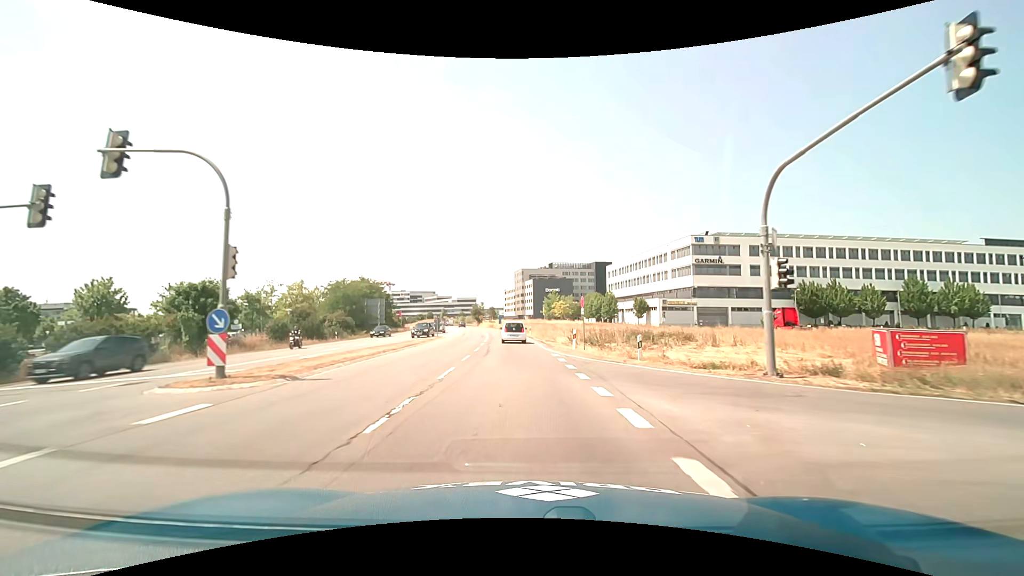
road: primary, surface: asphalt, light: Day
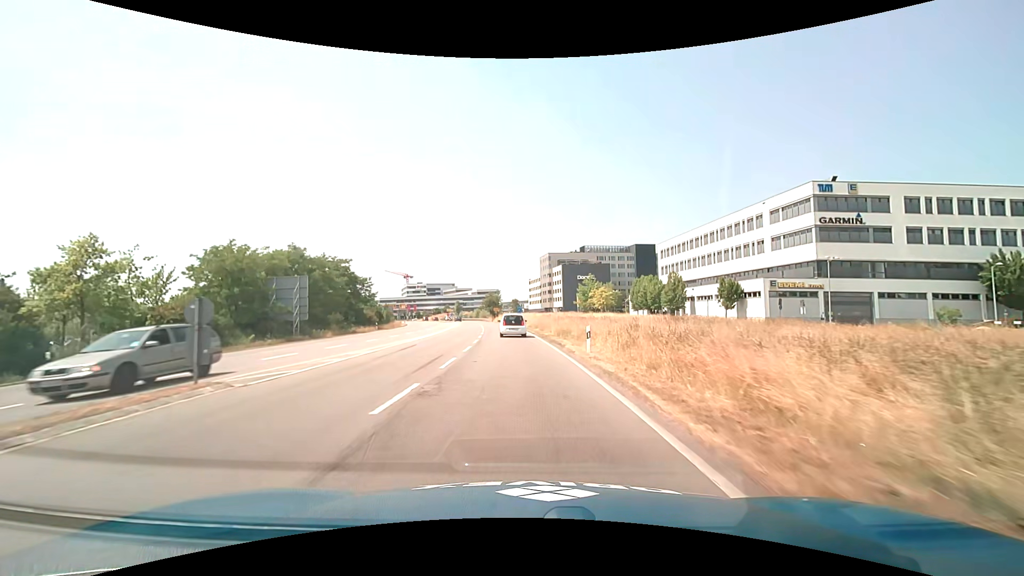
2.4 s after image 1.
(-1.0, +35.4) m; -3°
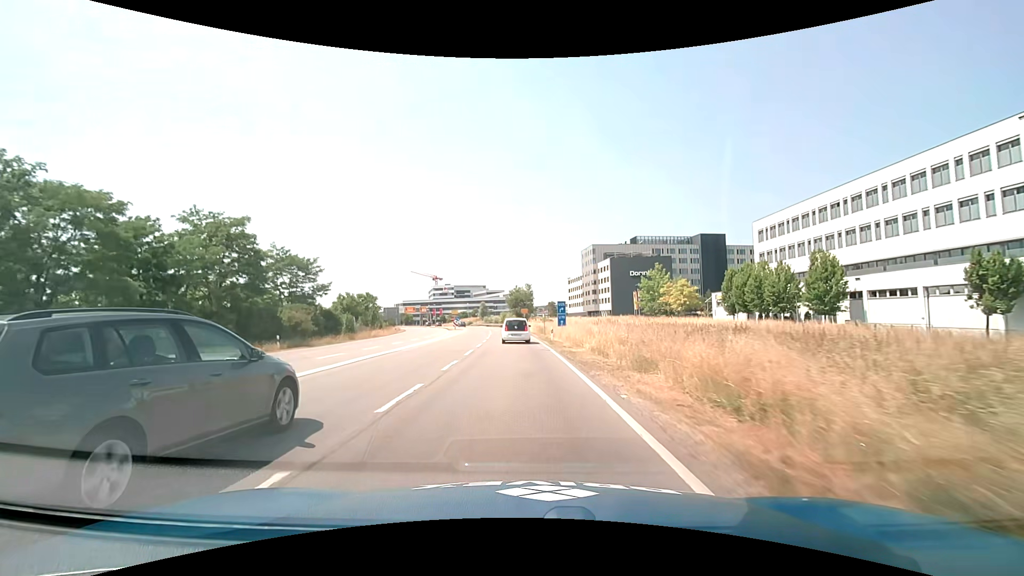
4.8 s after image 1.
(-1.1, +35.6) m; -4°
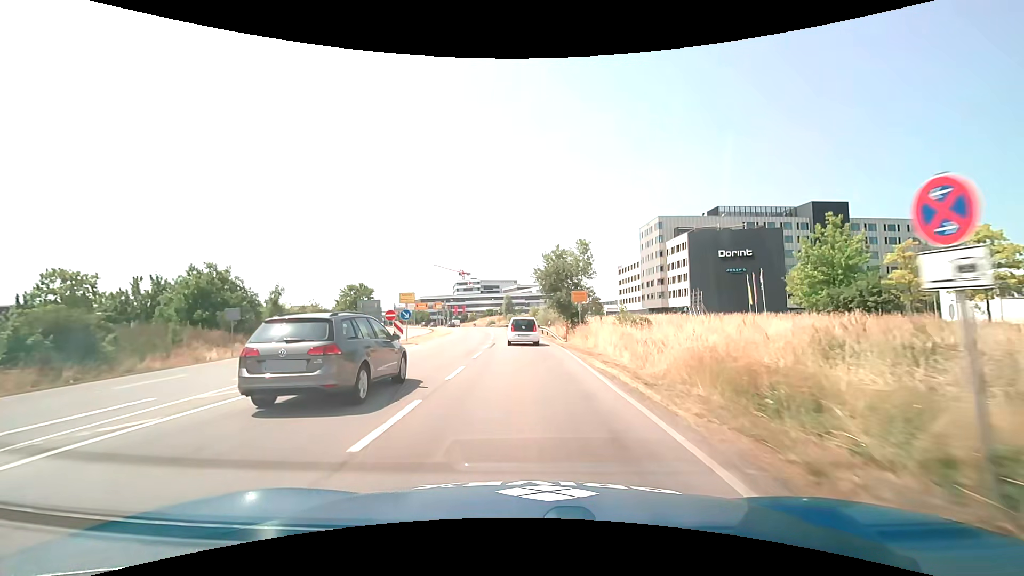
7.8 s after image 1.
(-1.7, +44.3) m; -4°
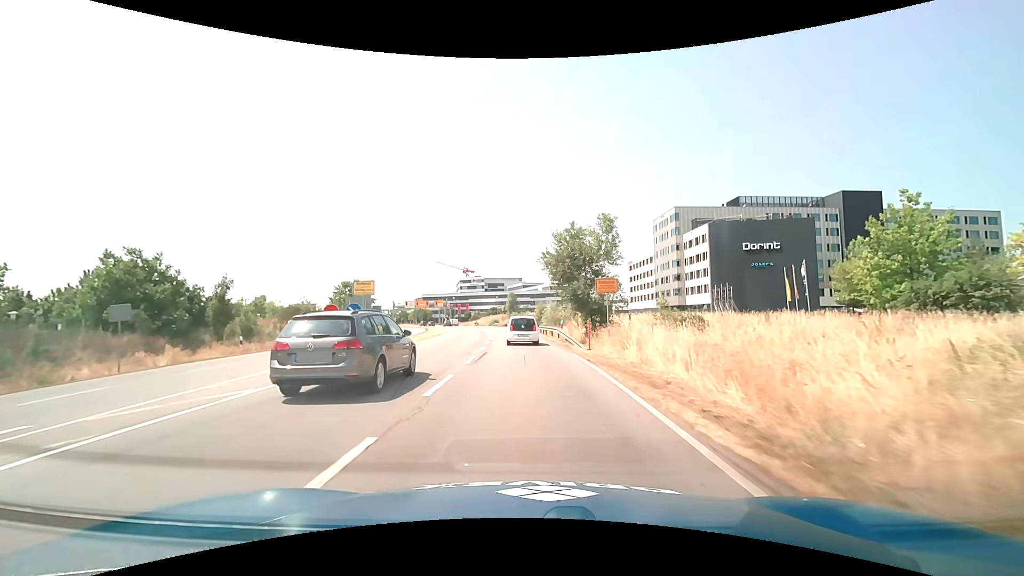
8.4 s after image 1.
(0.0, +8.7) m; -1°
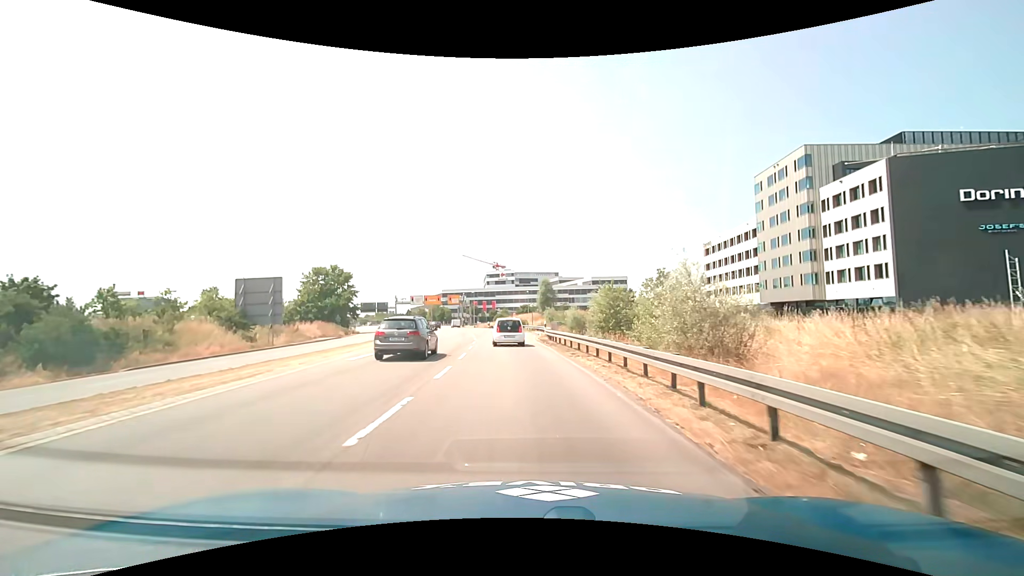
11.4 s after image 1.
(-1.0, +38.9) m; -4°
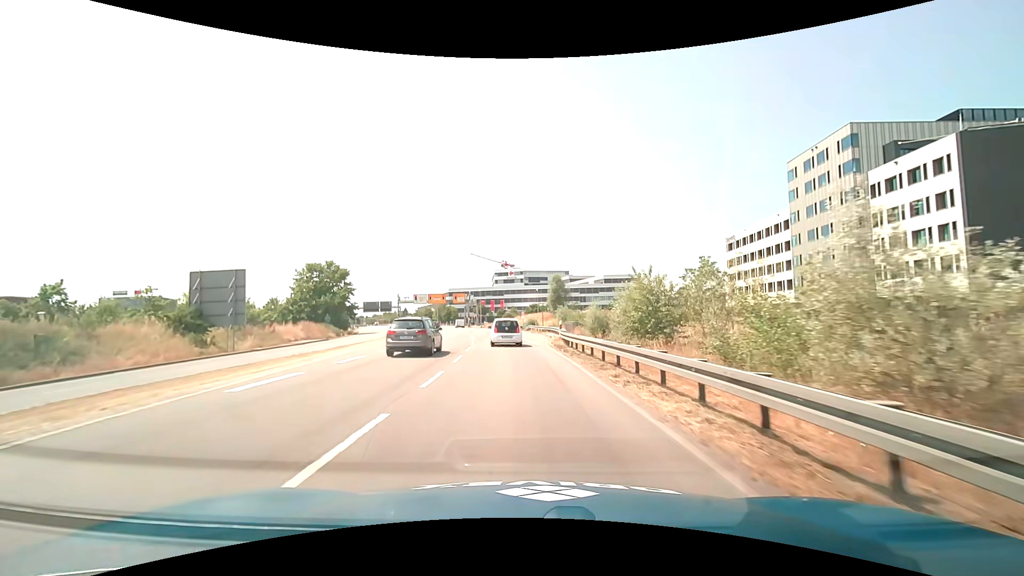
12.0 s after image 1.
(-0.1, +7.4) m; -1°
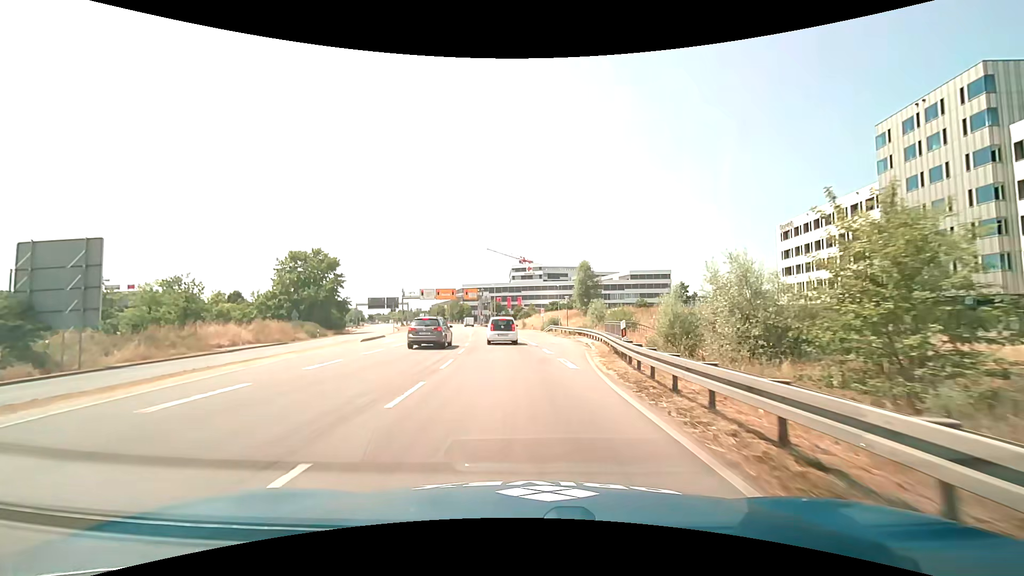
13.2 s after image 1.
(-0.3, +14.5) m; -2°
(0, +10) (-1, +20) (-1, +30) (-2, +40) (-3, +50) (-5, +60) (-6, +70) (-8, +79) (-10, +89) (-13, +99) m
